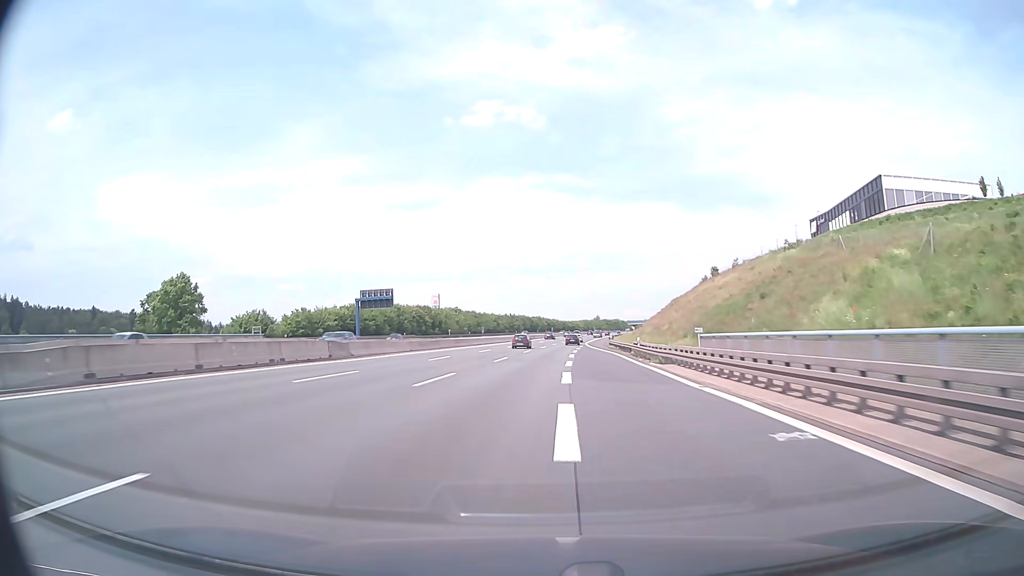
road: motorway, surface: asphalt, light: Day
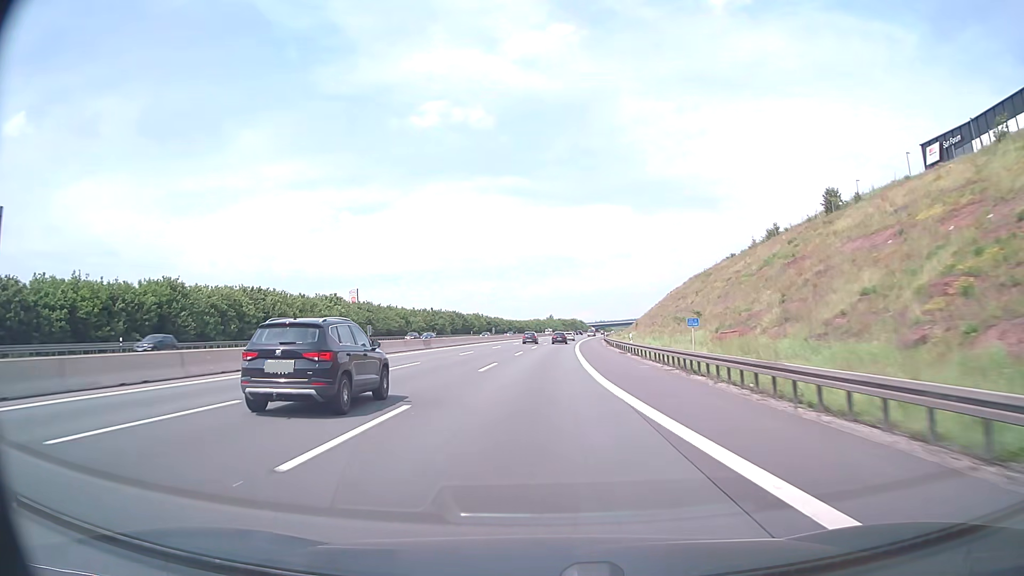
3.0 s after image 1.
(+3.1, +83.1) m; +4°
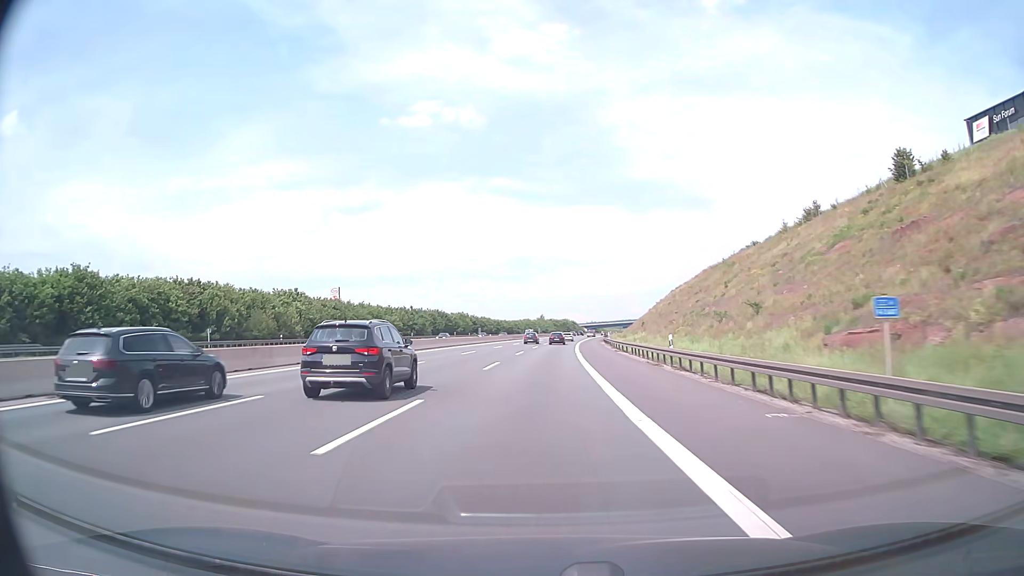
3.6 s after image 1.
(+0.1, +17.1) m; +1°
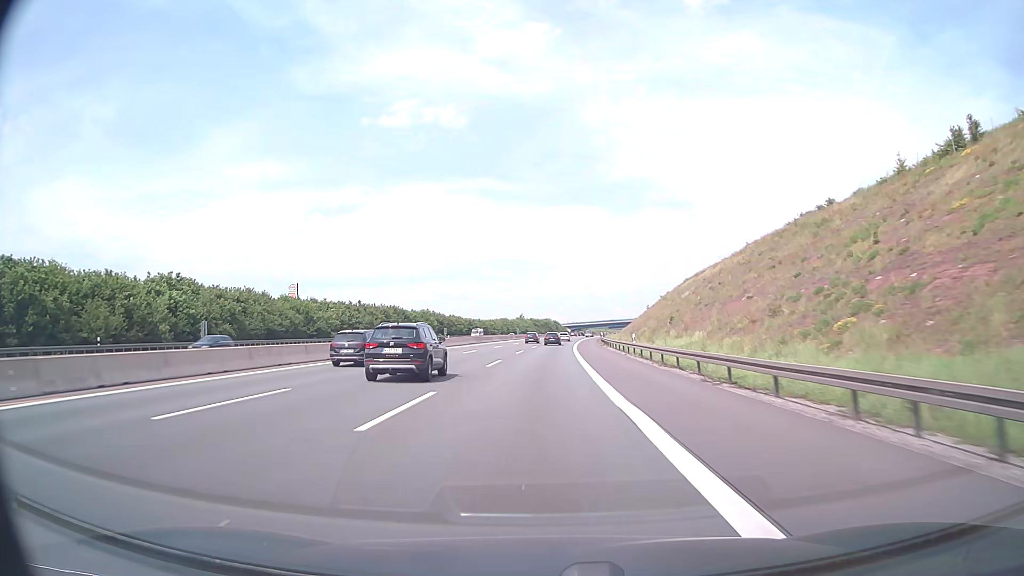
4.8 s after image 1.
(+0.5, +34.2) m; +2°
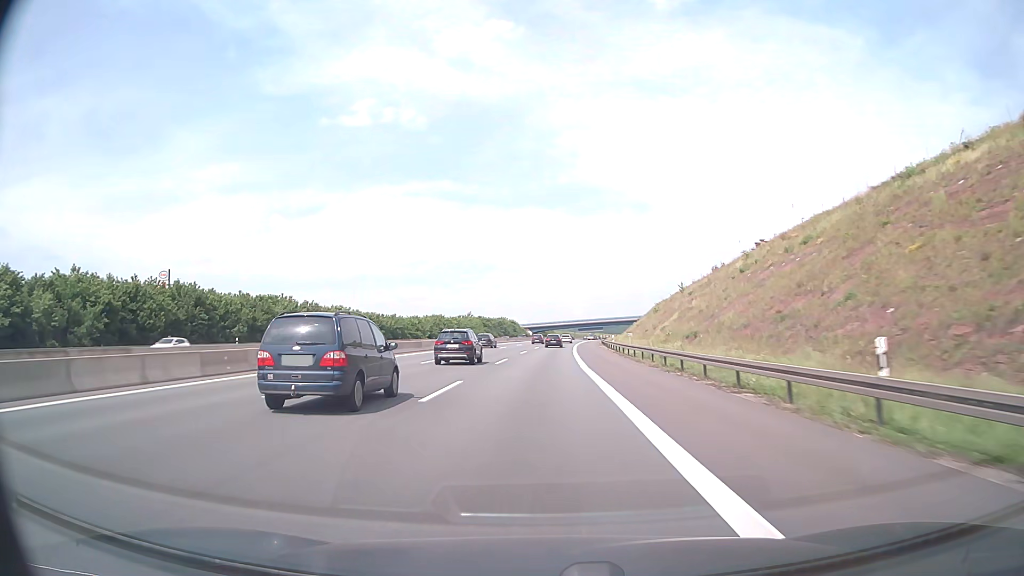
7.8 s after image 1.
(+2.6, +85.4) m; +3°
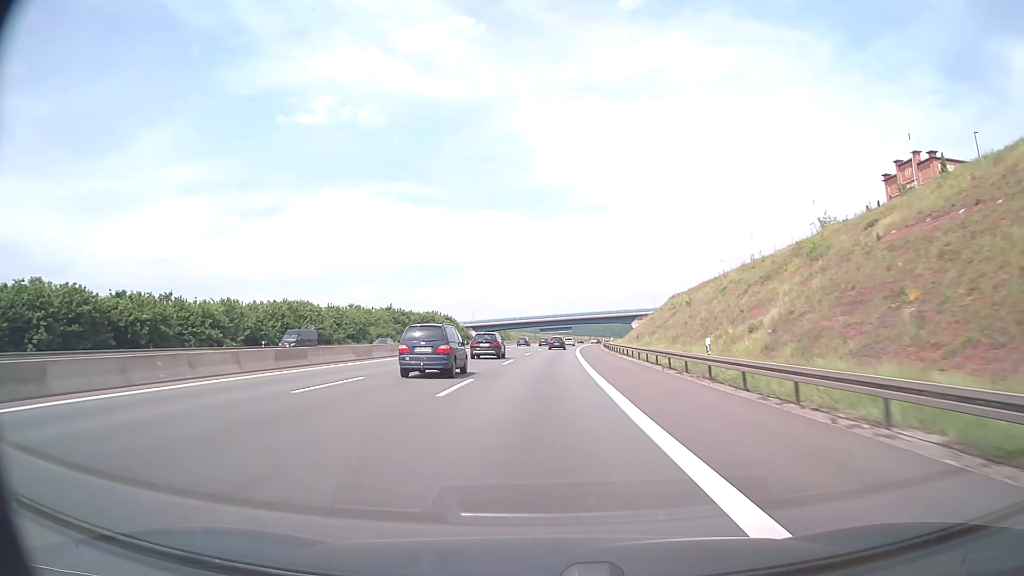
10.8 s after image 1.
(+2.8, +88.7) m; +4°
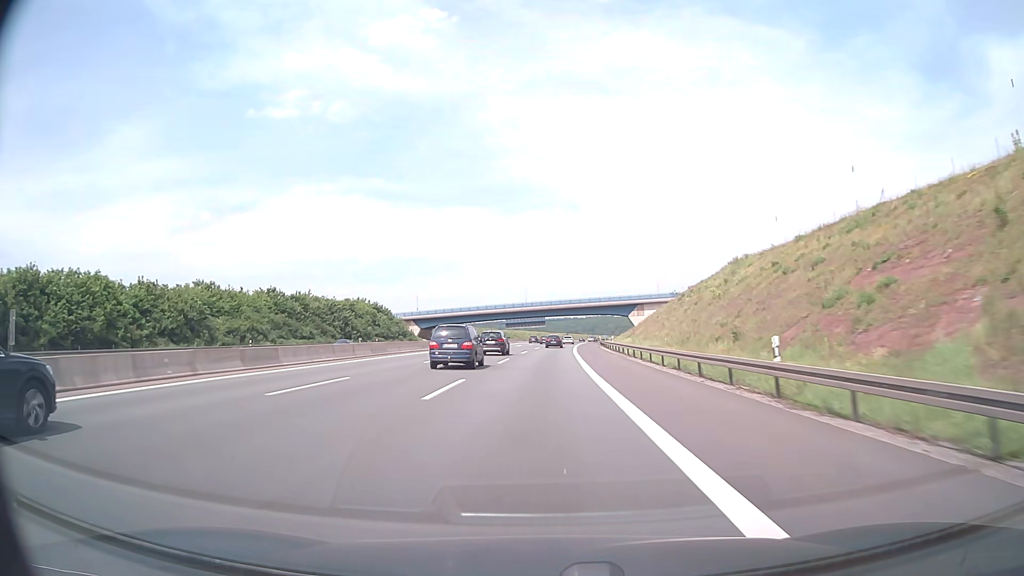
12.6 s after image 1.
(+1.2, +55.3) m; +2°
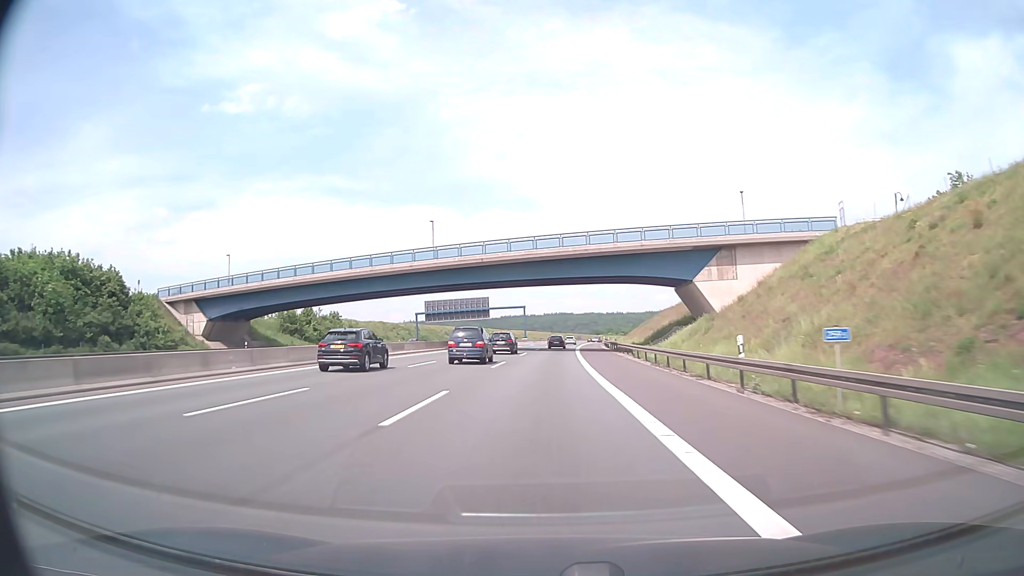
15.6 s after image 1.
(+3.0, +93.7) m; +4°
(0, +10) (0, +20) (0, +30) (+1, +40) (+1, +50) (+1, +60) (+1, +70) (+1, +80) (+2, +90) (+3, +100) m
